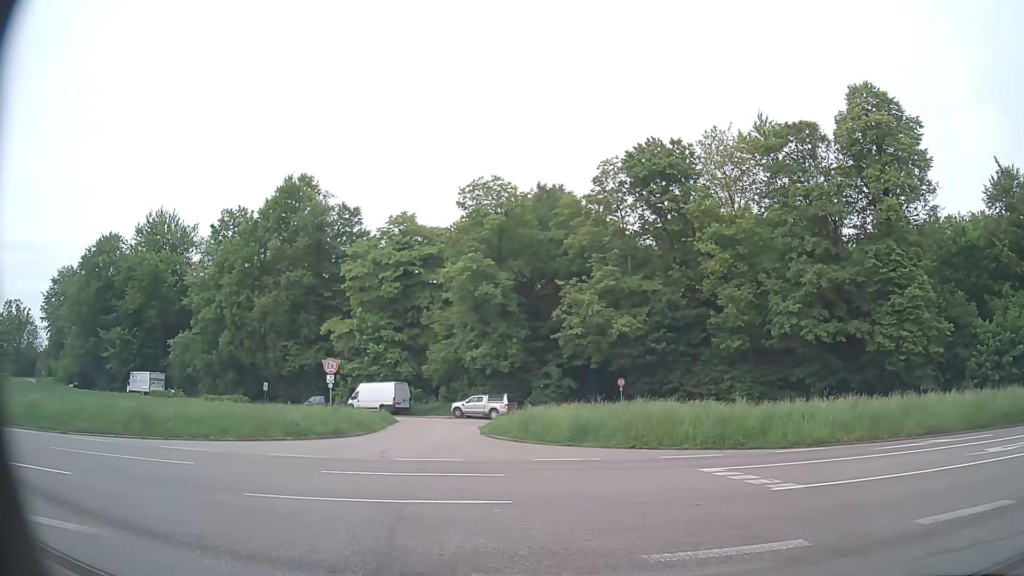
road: unclassified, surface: asphalt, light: Day
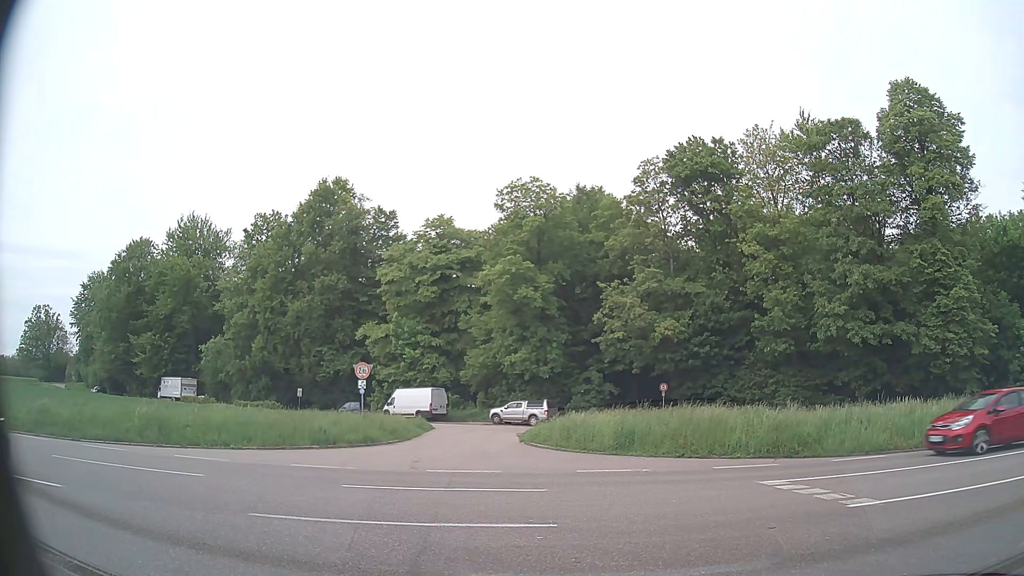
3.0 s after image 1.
(0.0, +1.1) m; -2°
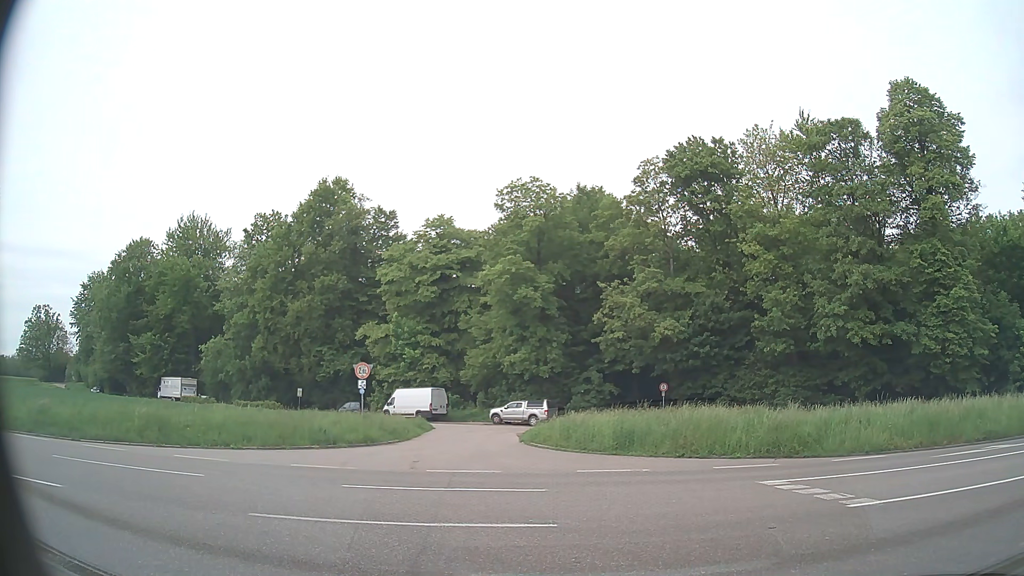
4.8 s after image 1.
(0.0, 0.0) m; 0°
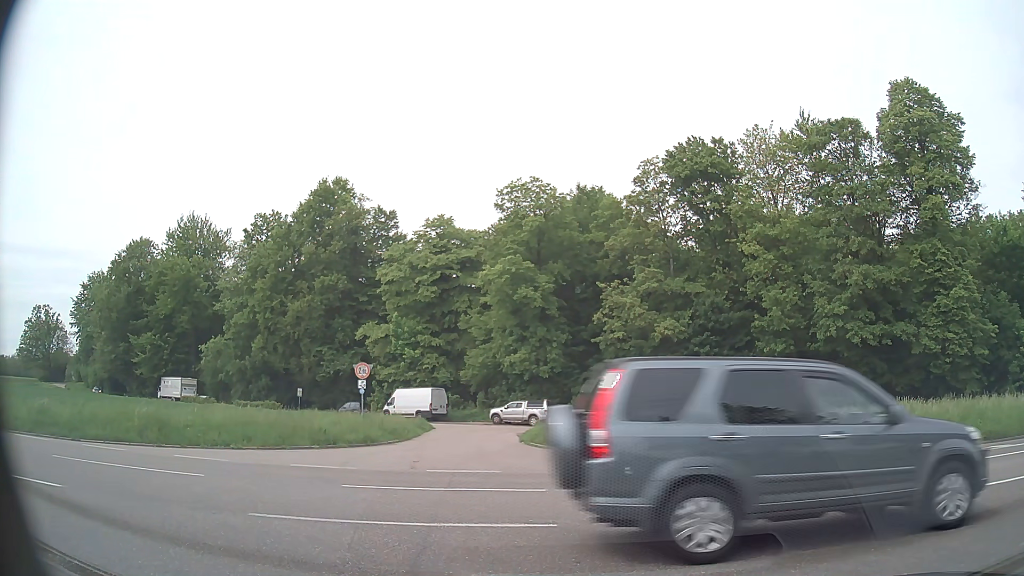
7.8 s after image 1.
(0.0, 0.0) m; 0°
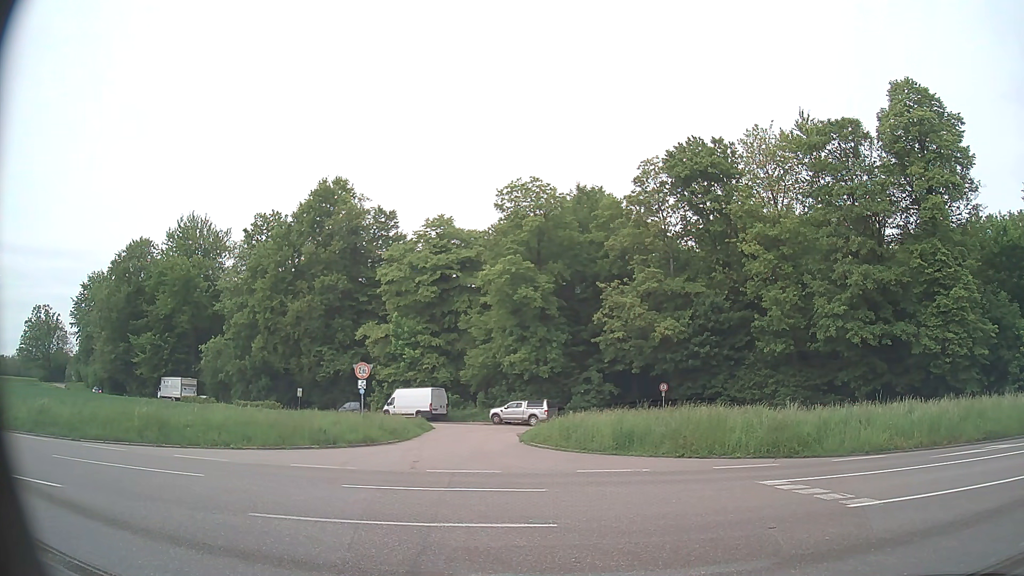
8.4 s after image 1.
(0.0, 0.0) m; 0°
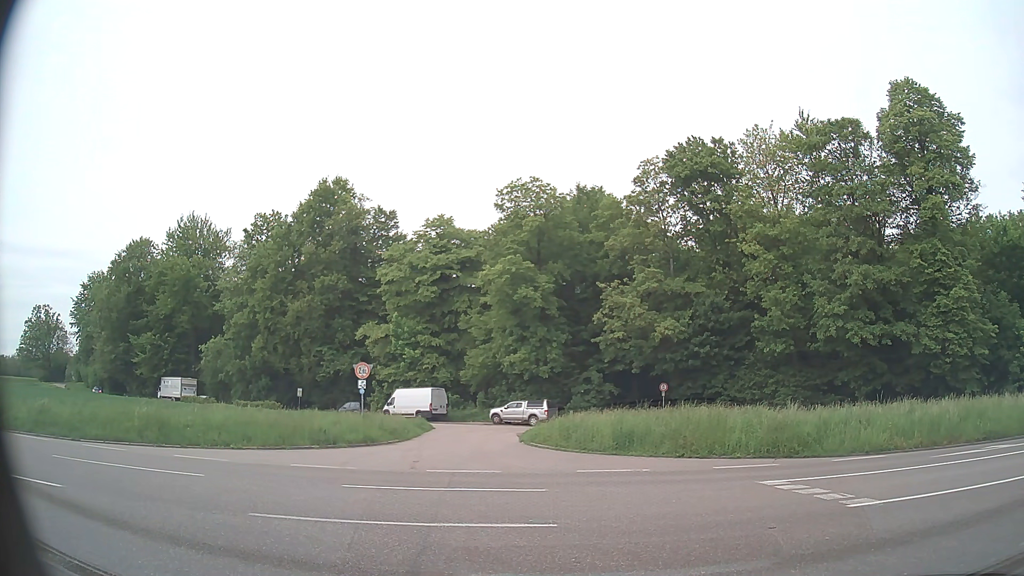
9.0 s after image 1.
(0.0, 0.0) m; 0°
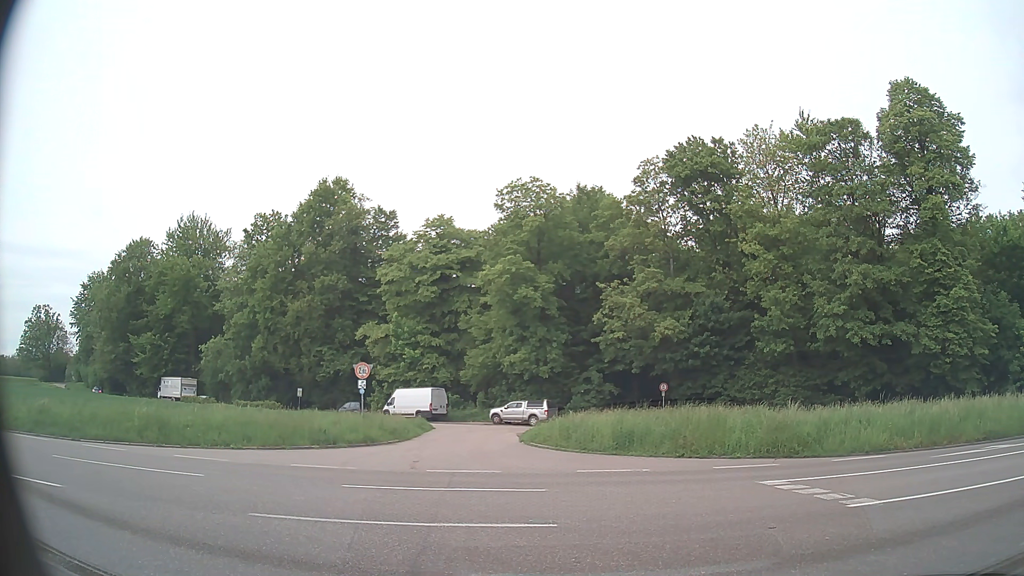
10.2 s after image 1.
(0.0, 0.0) m; 0°
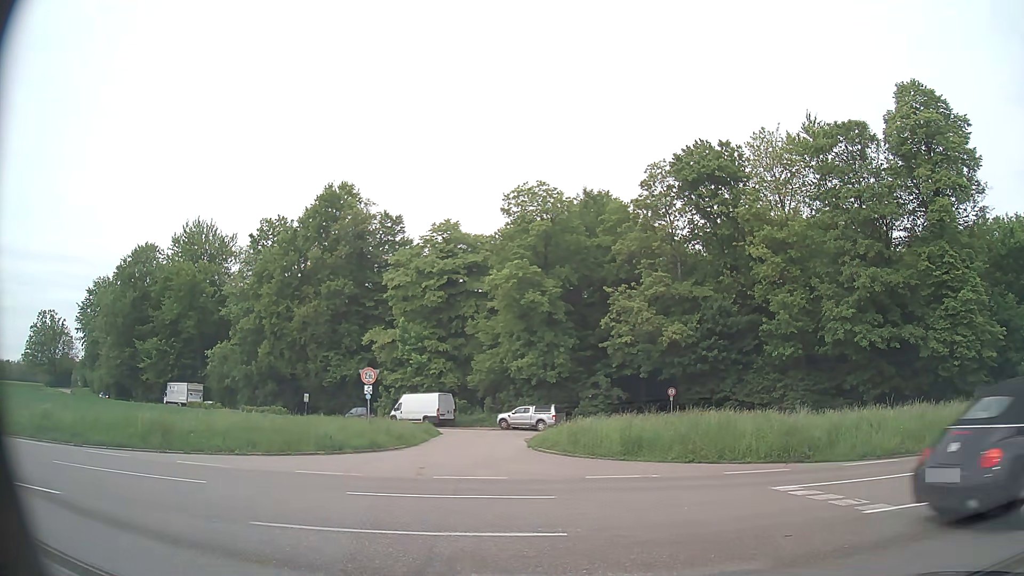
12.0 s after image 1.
(0.0, +0.3) m; 0°
(-4, +9) (-13, +13) (-23, +13) (-33, +12) (-43, +12) (-53, +12) (-63, +11) (-73, +11) (-83, +11) (-93, +11) m
